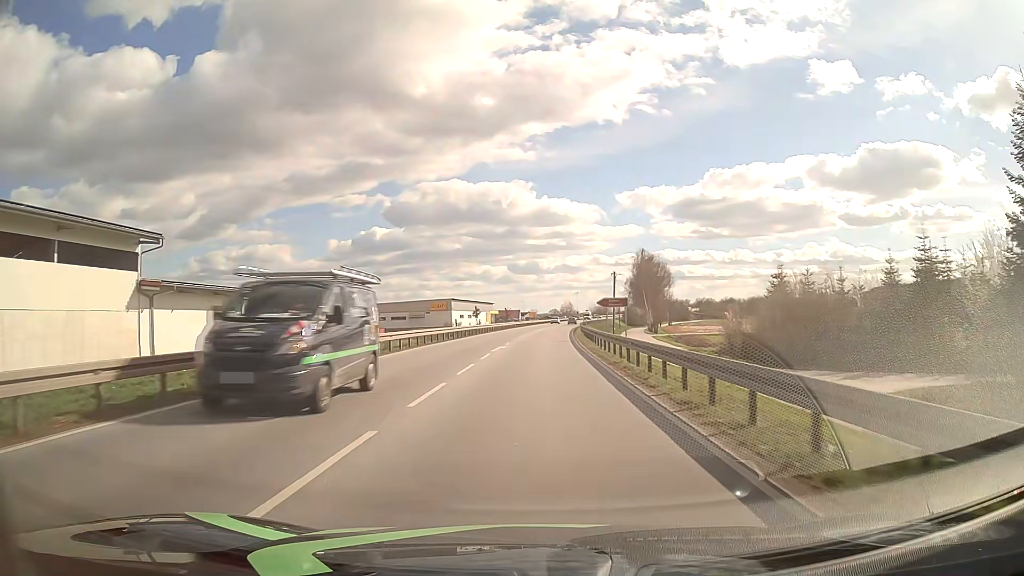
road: primary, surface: asphalt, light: Day
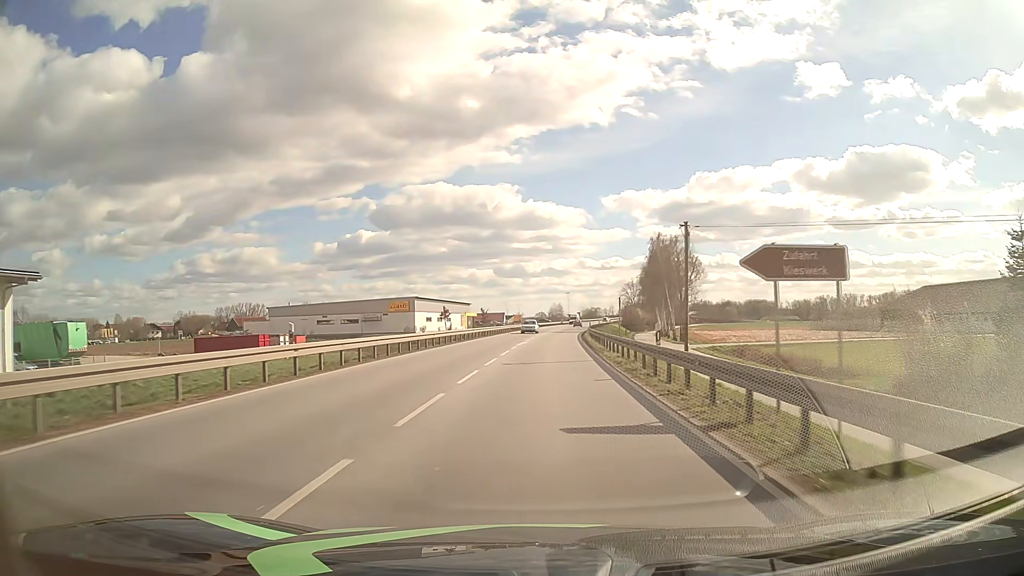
(+0.1, +31.7) m; +1°
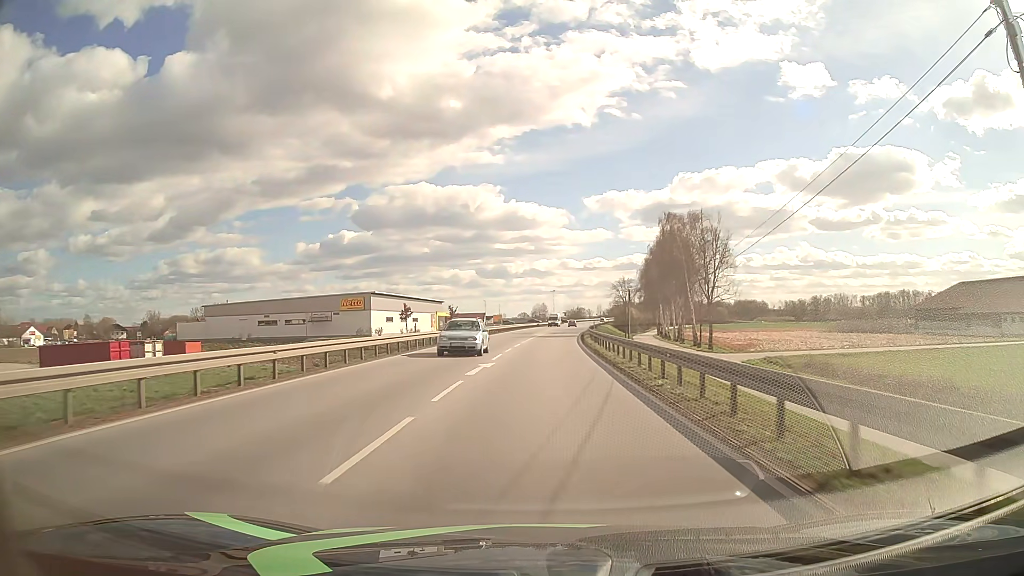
(+0.3, +21.2) m; +2°
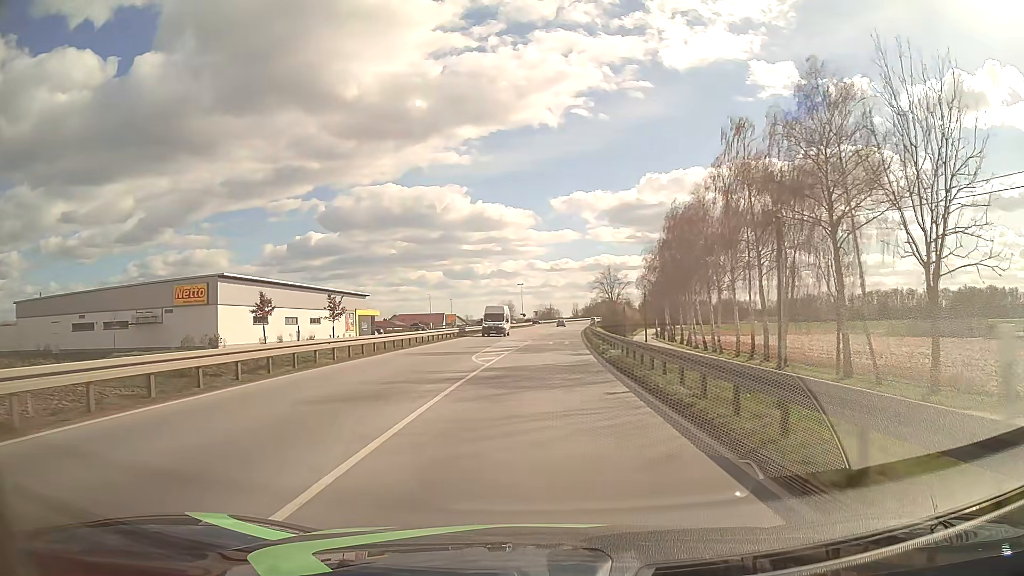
(+1.0, +42.7) m; +3°
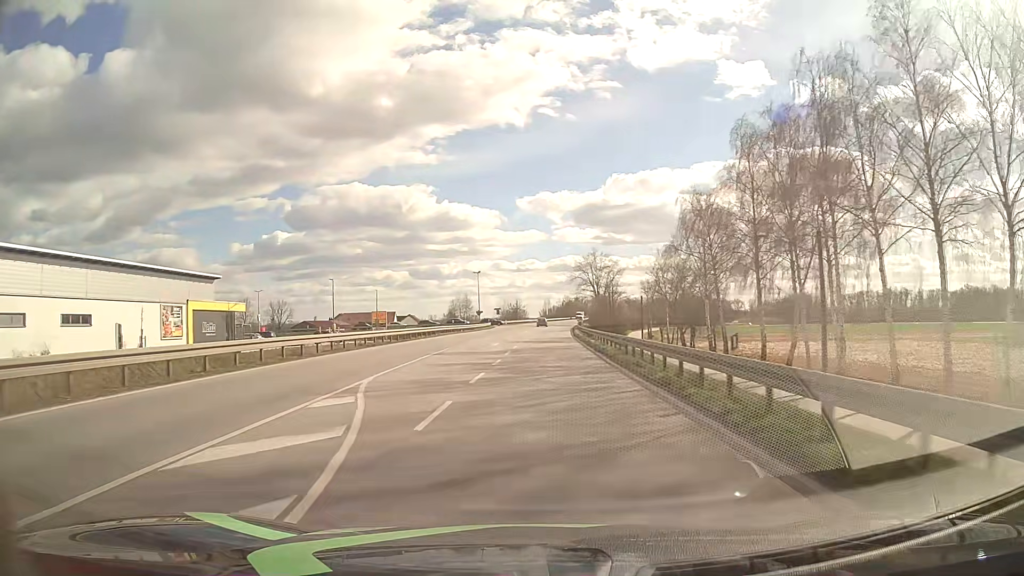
(+1.0, +42.9) m; +3°
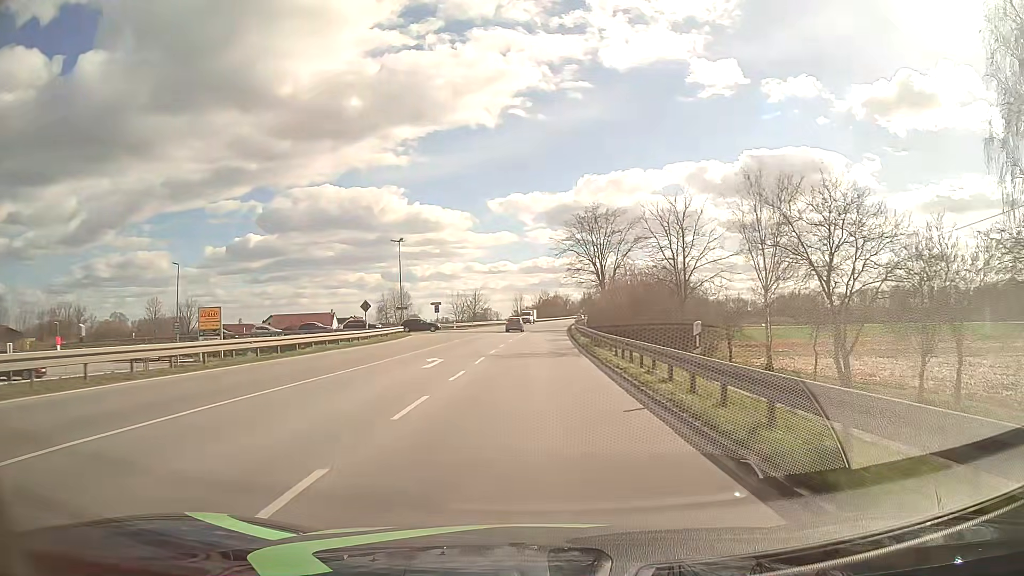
(+1.2, +53.6) m; +2°
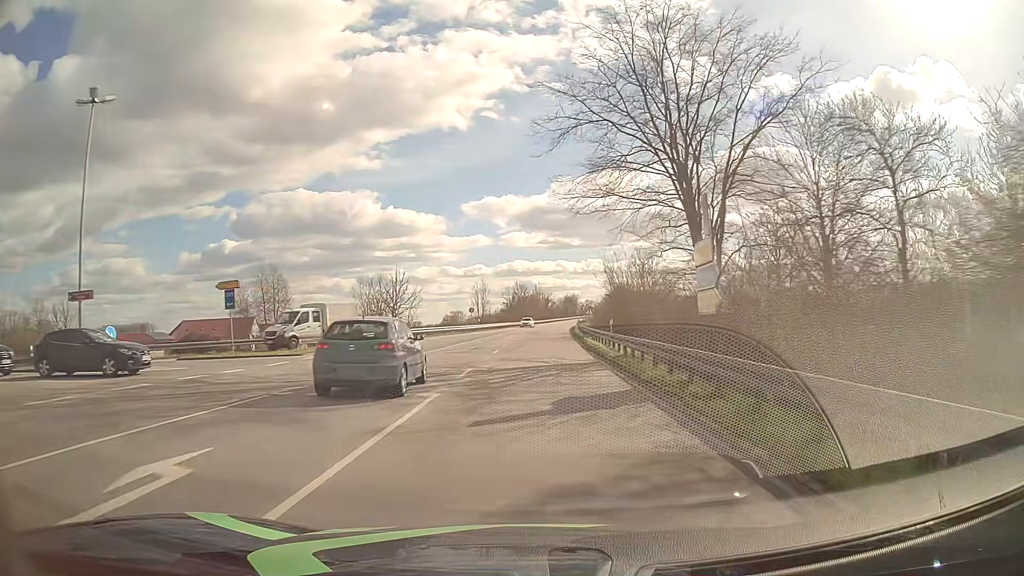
(+1.0, +53.6) m; +2°
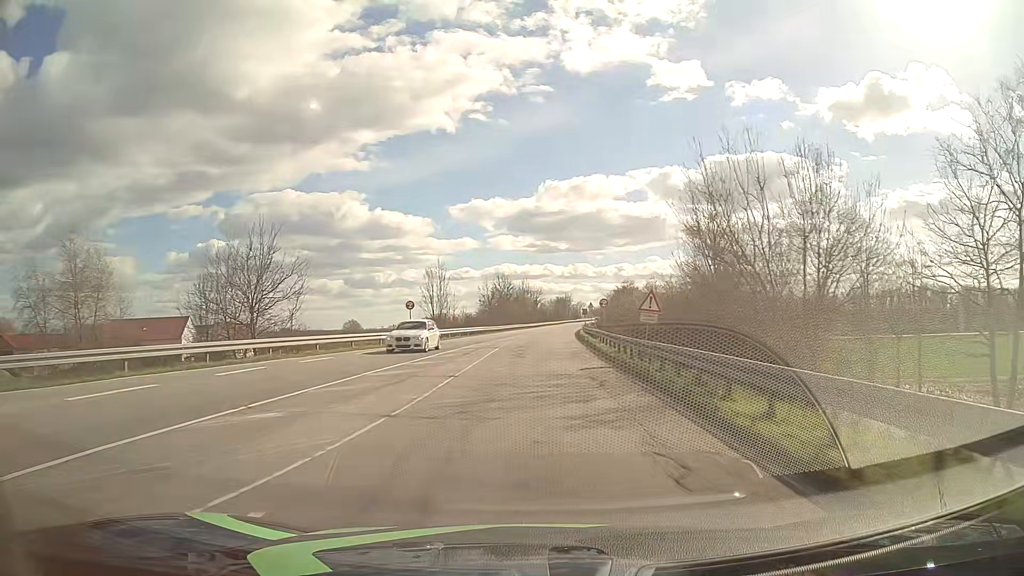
(+0.3, +32.2) m; +1°
(0, +10) (0, +20) (0, +30) (+1, +40) (+1, +50) (+1, +60) (+2, +70) (+3, +80) (+3, +90) (+4, +100) m
